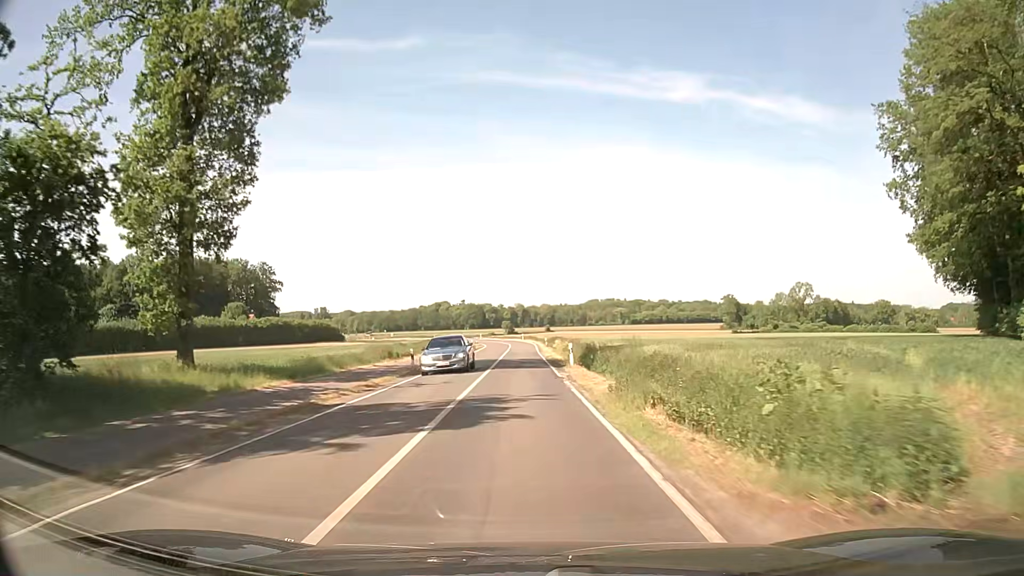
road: secondary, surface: asphalt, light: Day
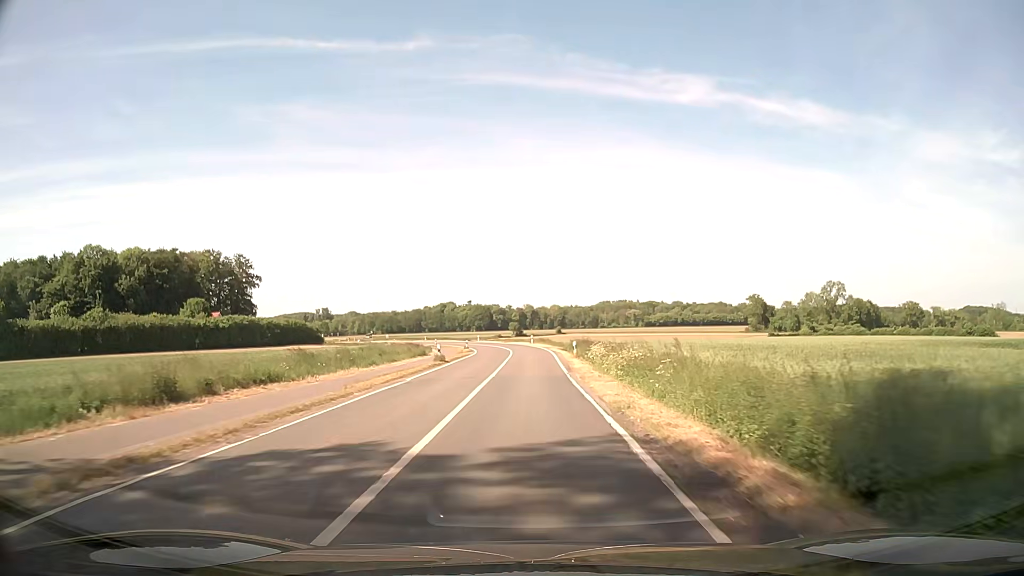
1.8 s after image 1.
(-0.2, +32.4) m; -1°
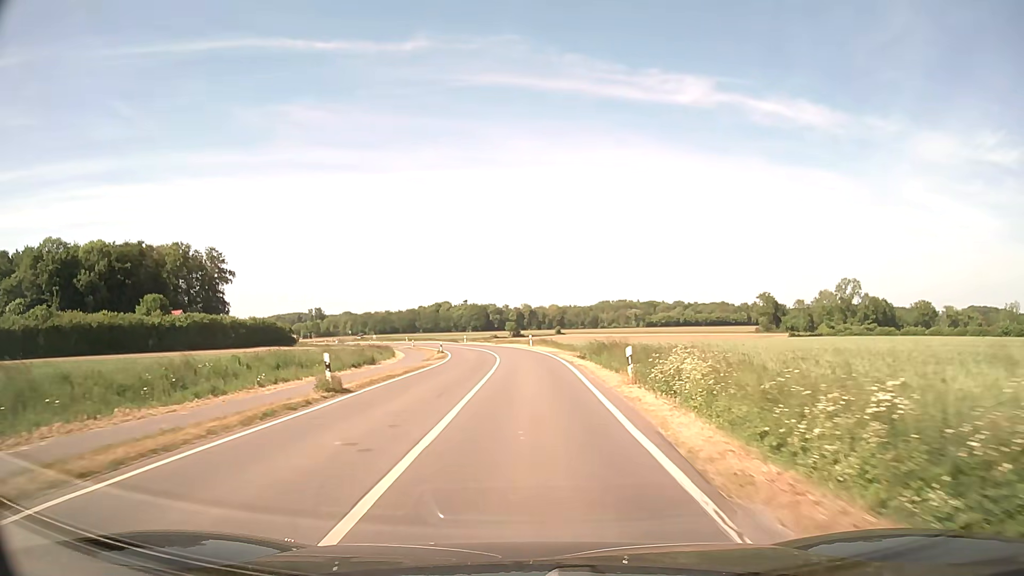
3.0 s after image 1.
(+0.1, +21.5) m; 0°
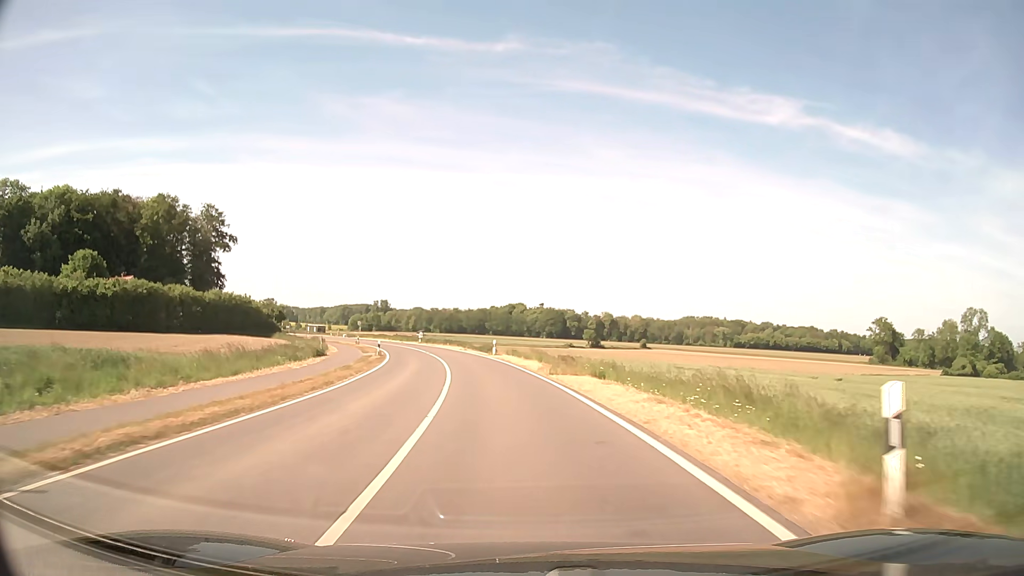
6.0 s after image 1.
(-1.6, +53.6) m; -6°
